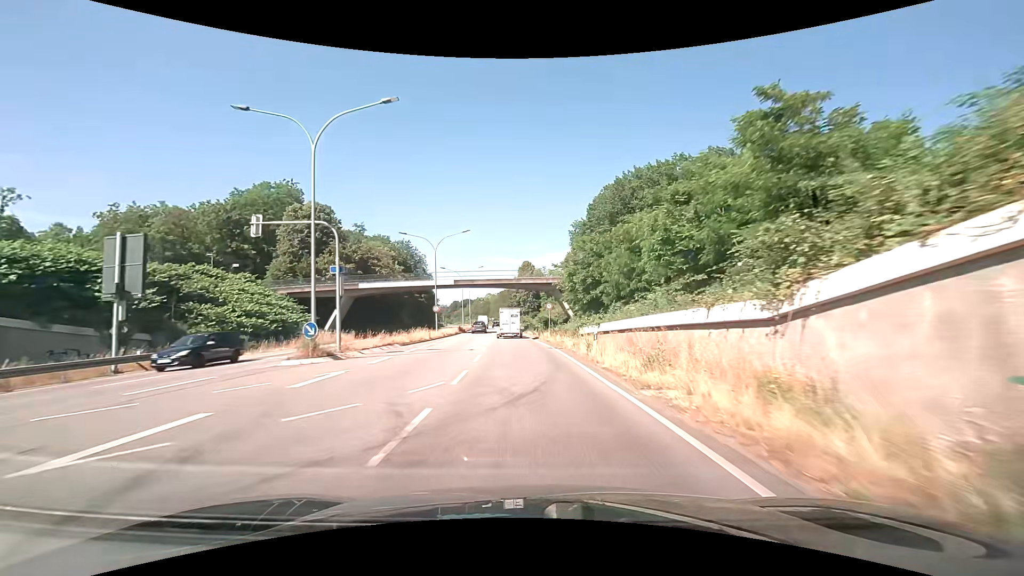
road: primary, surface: asphalt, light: Day
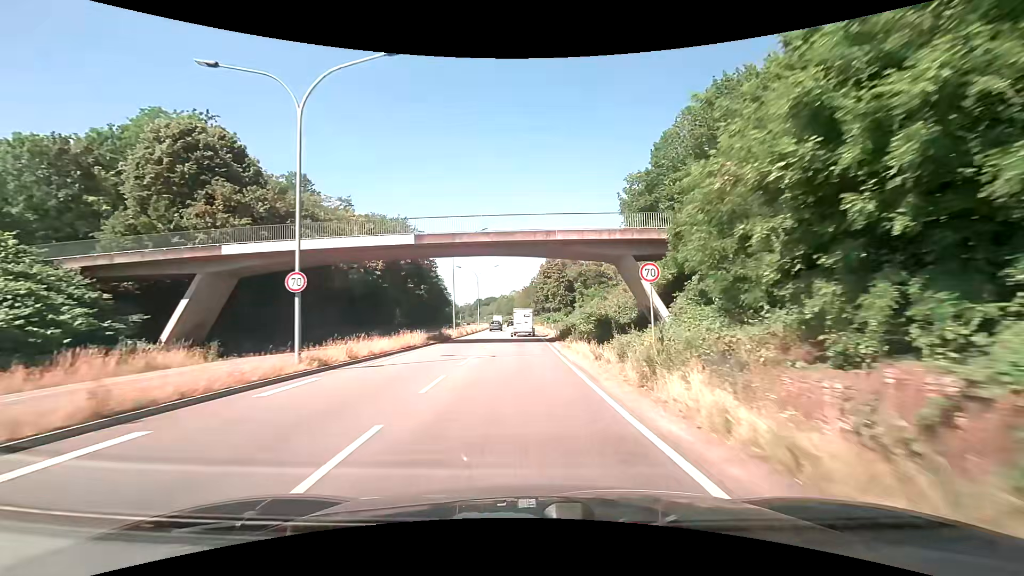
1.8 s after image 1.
(-0.9, +31.5) m; -3°
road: trunk
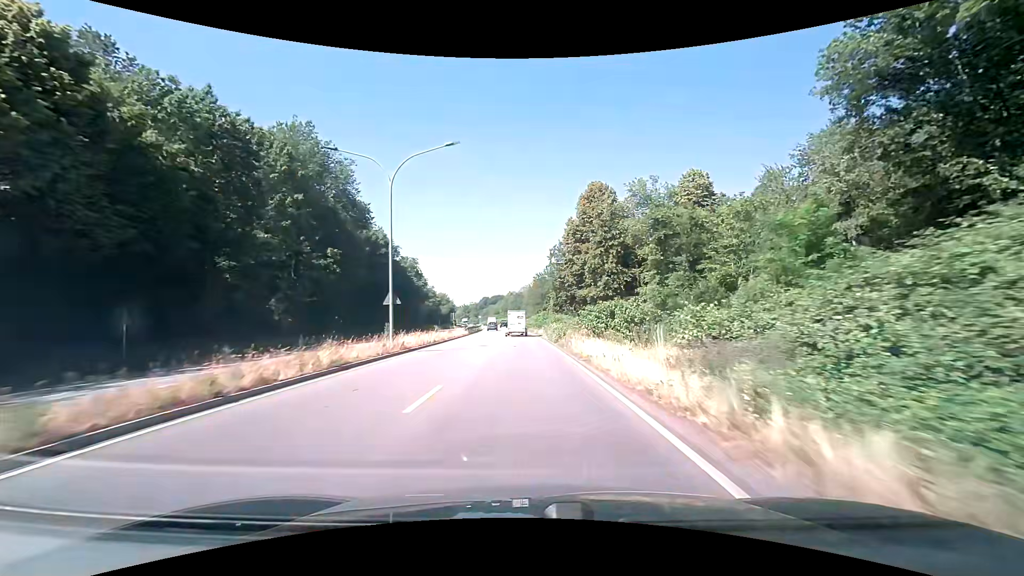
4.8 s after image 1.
(-0.9, +53.3) m; -1°
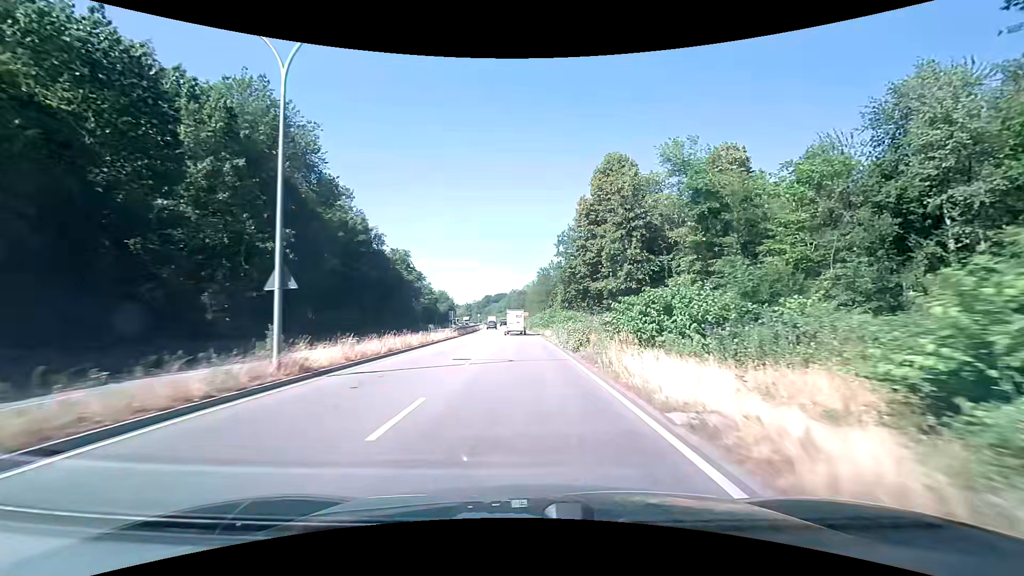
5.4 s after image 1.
(-0.1, +10.8) m; -1°
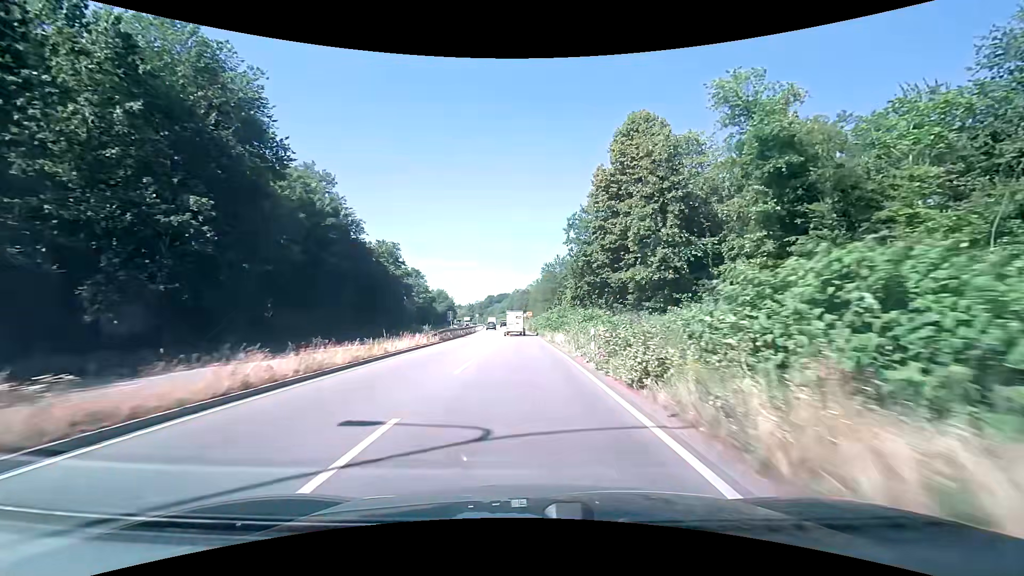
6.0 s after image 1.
(-0.1, +10.8) m; -1°
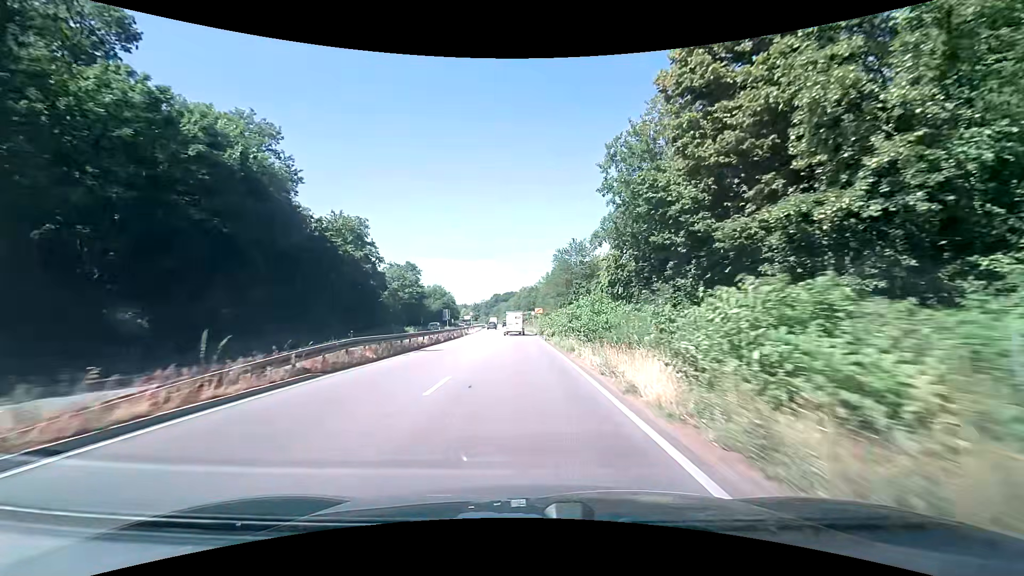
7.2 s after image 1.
(-0.2, +21.8) m; -1°
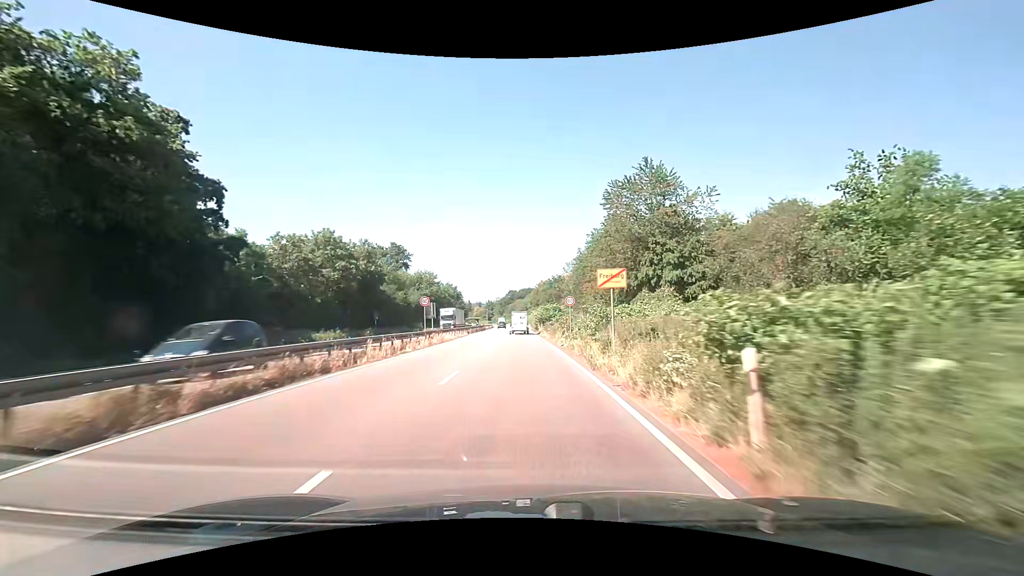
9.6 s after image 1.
(-0.8, +43.7) m; -2°
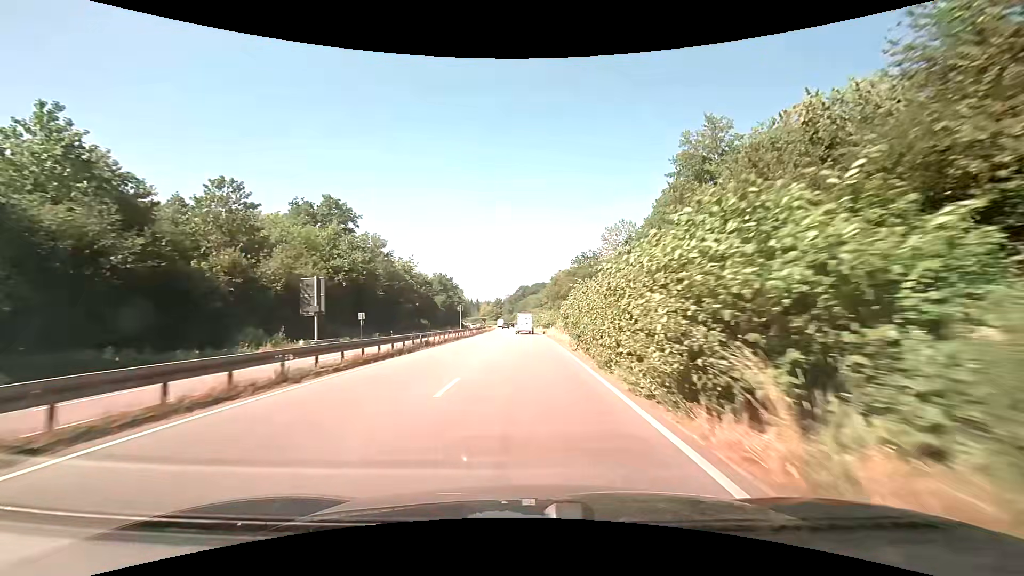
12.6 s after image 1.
(-0.9, +56.0) m; -2°
(0, +10) (0, +20) (0, +30) (0, +40) (0, +50) (0, +60) (0, +70) (-1, +80) (-1, +90) (-2, +100) m
